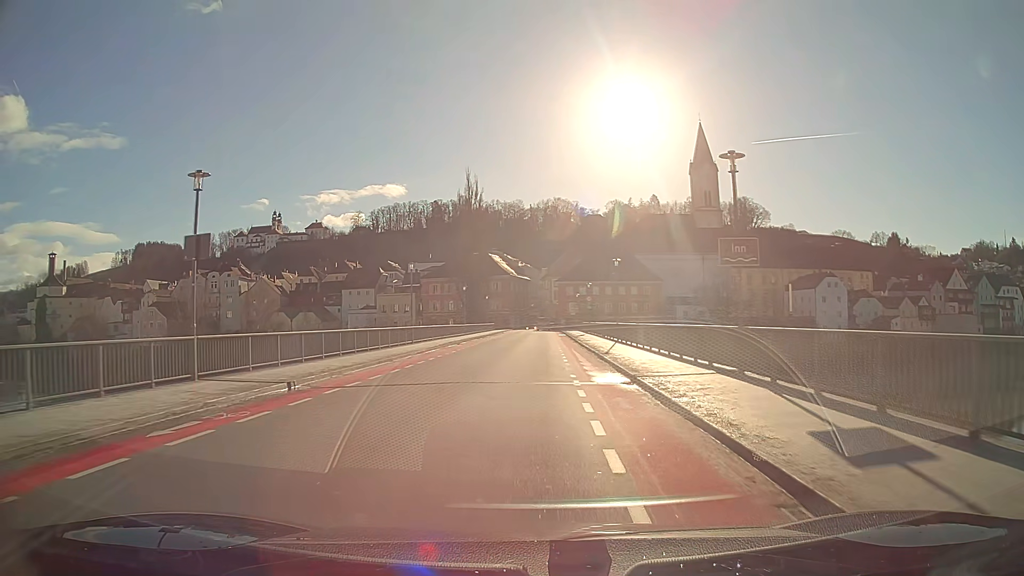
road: primary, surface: asphalt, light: Day
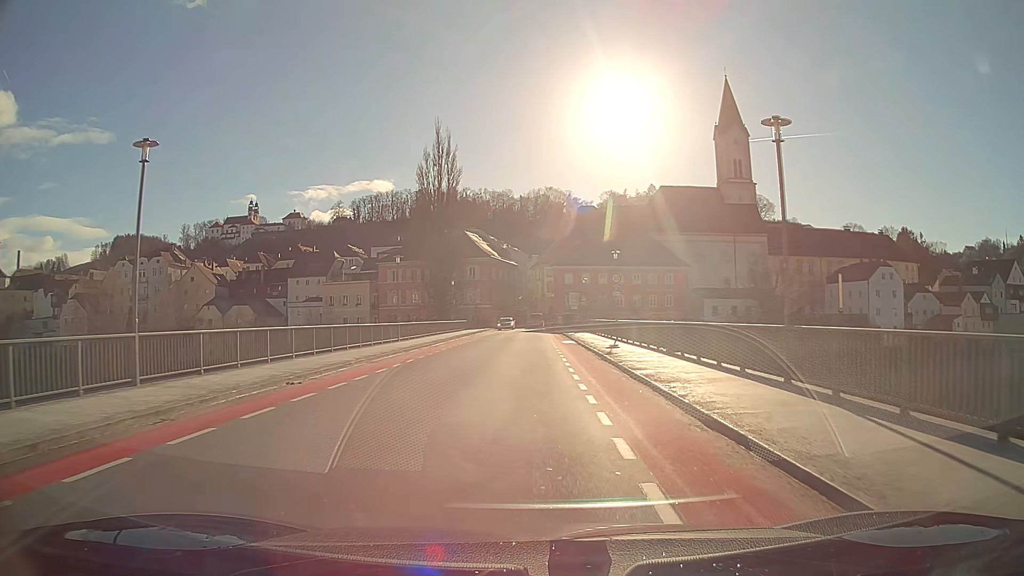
(+0.1, +28.4) m; +1°
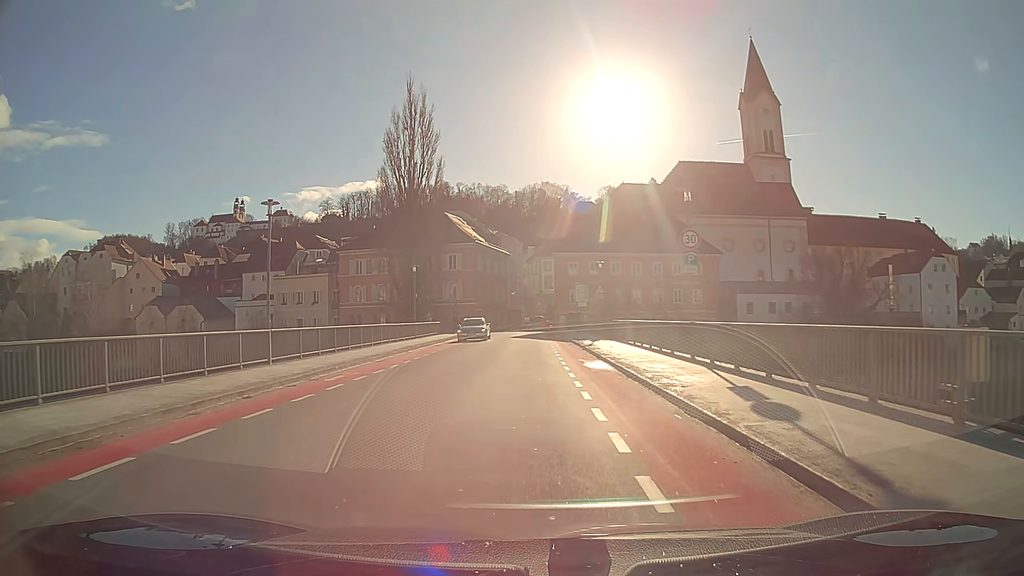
(0.0, +18.6) m; 0°
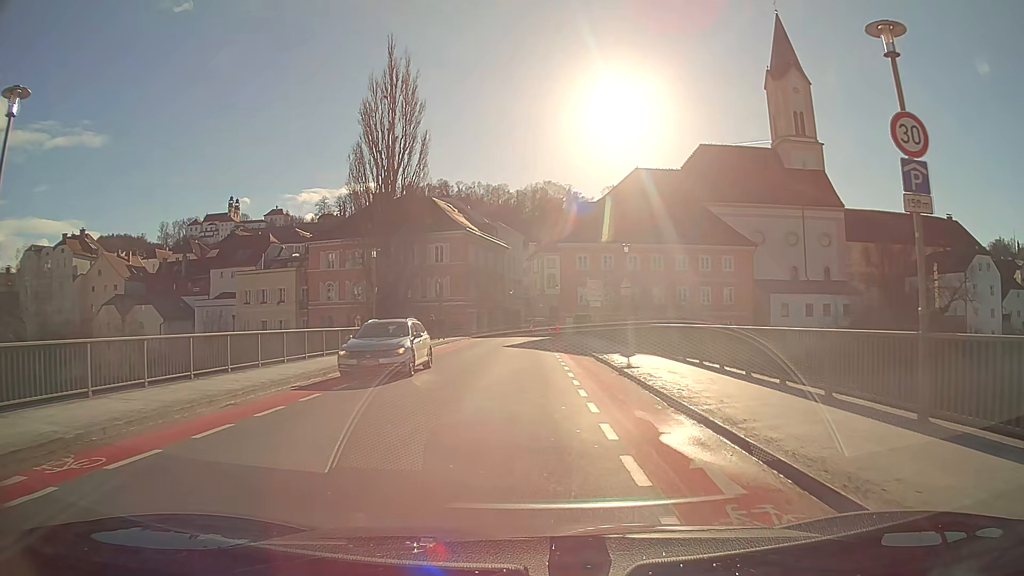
(0.0, +11.9) m; 0°
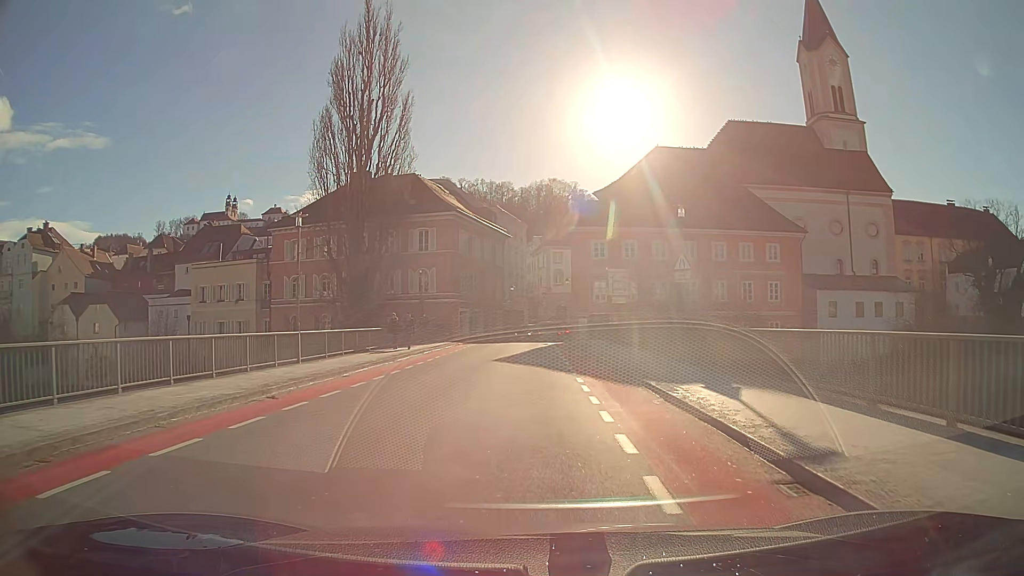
(0.0, +11.6) m; 0°
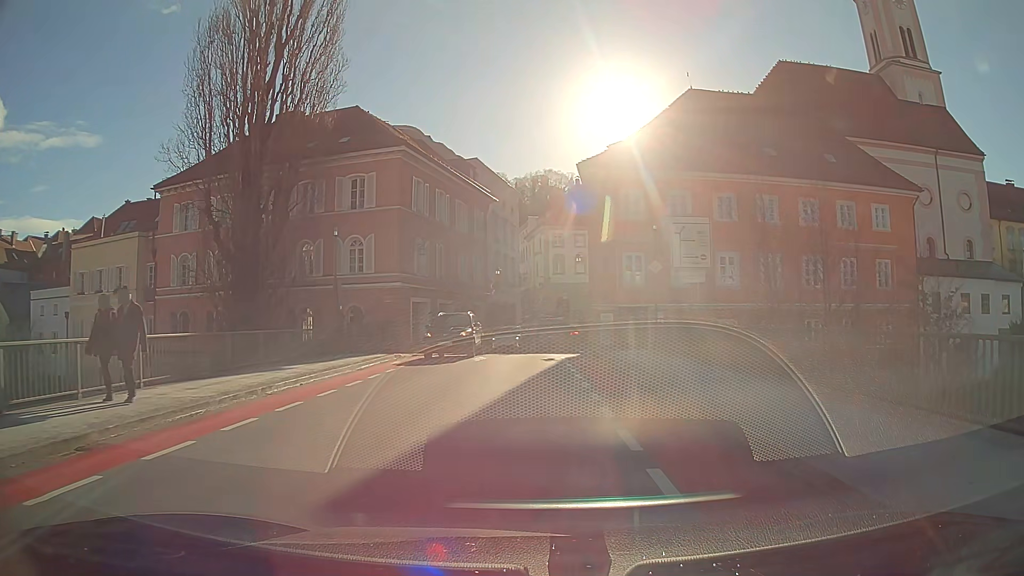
(0.0, +18.8) m; 0°
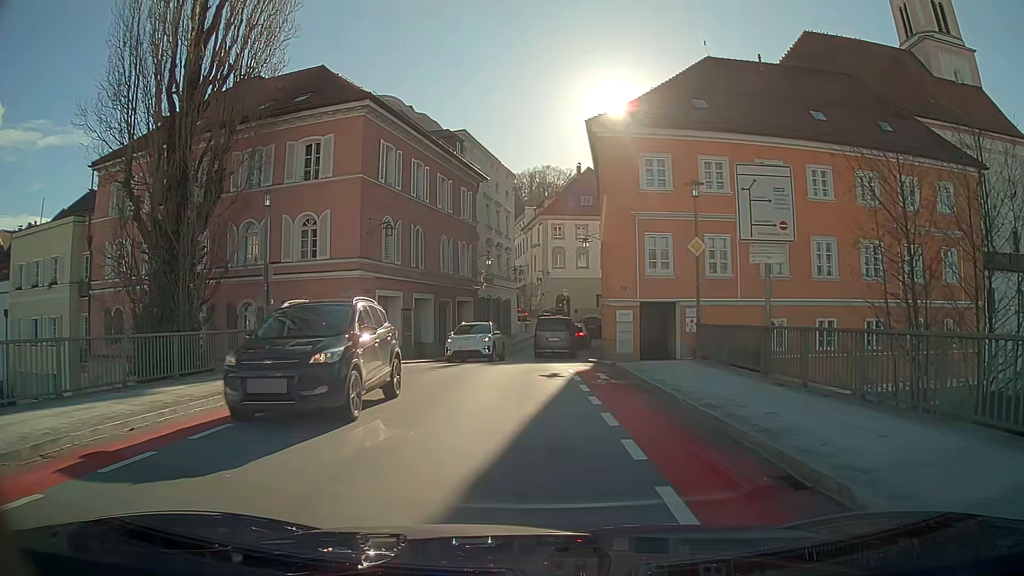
(0.0, +6.9) m; 0°
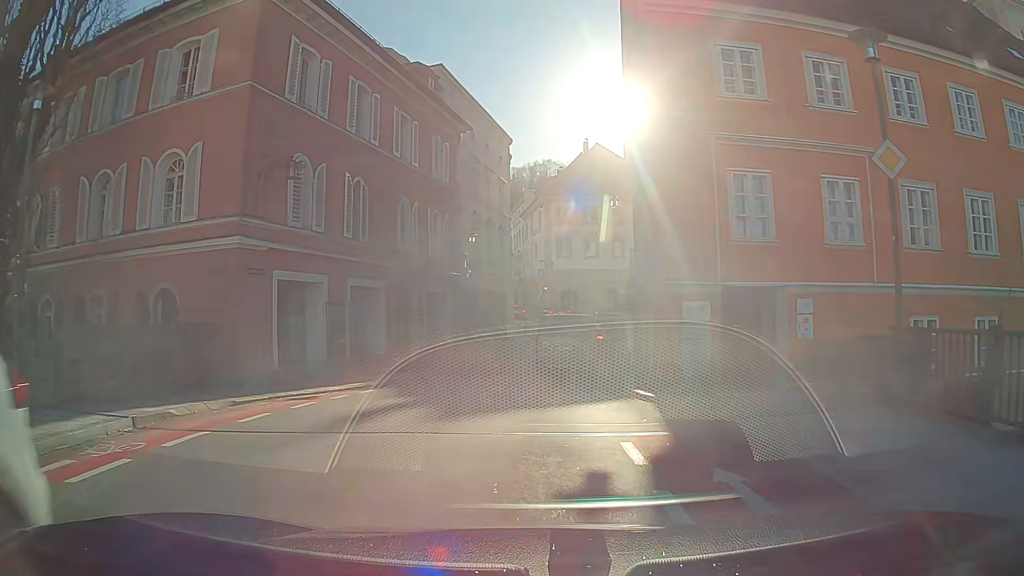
(0.0, +10.6) m; 0°
